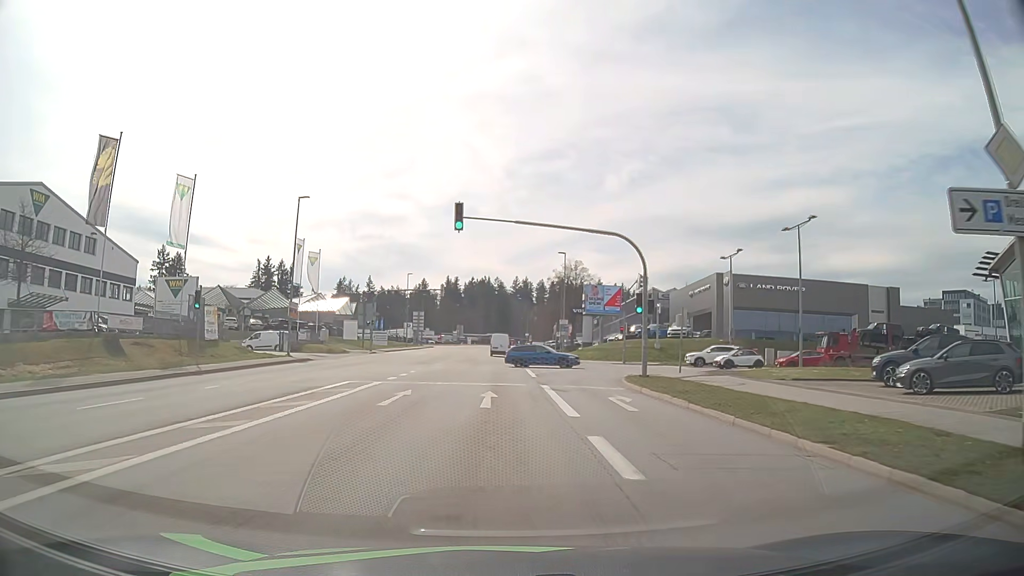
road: tertiary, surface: asphalt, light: Day
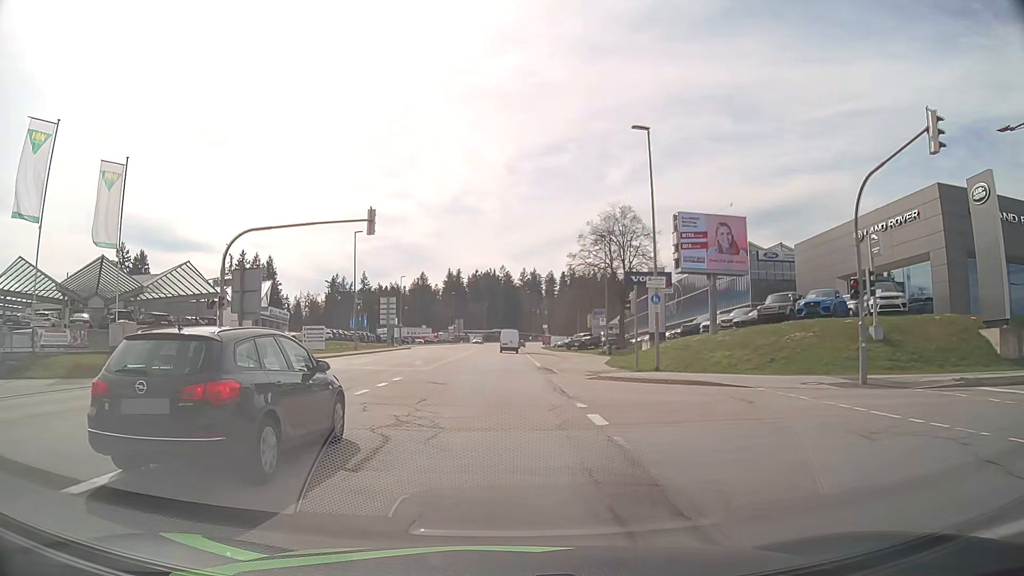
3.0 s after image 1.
(-0.4, +37.2) m; -1°
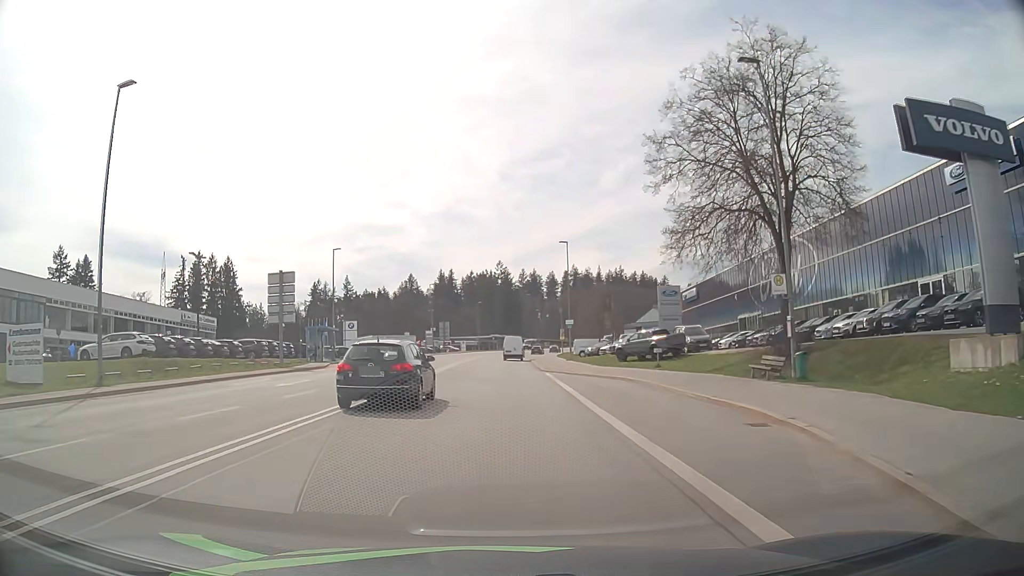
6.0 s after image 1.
(-0.1, +38.7) m; 0°
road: secondary
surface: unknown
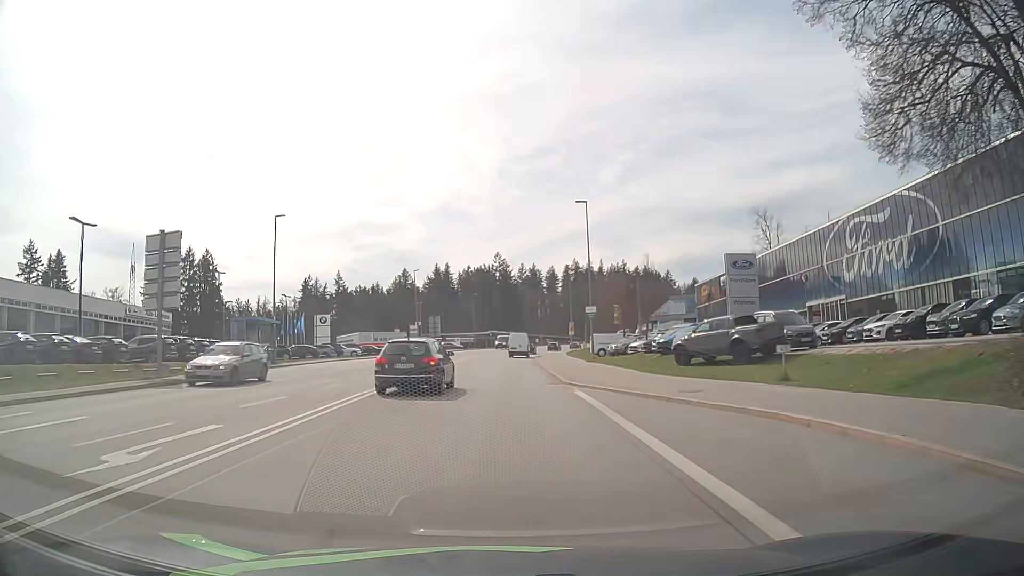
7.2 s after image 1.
(0.0, +15.8) m; 0°
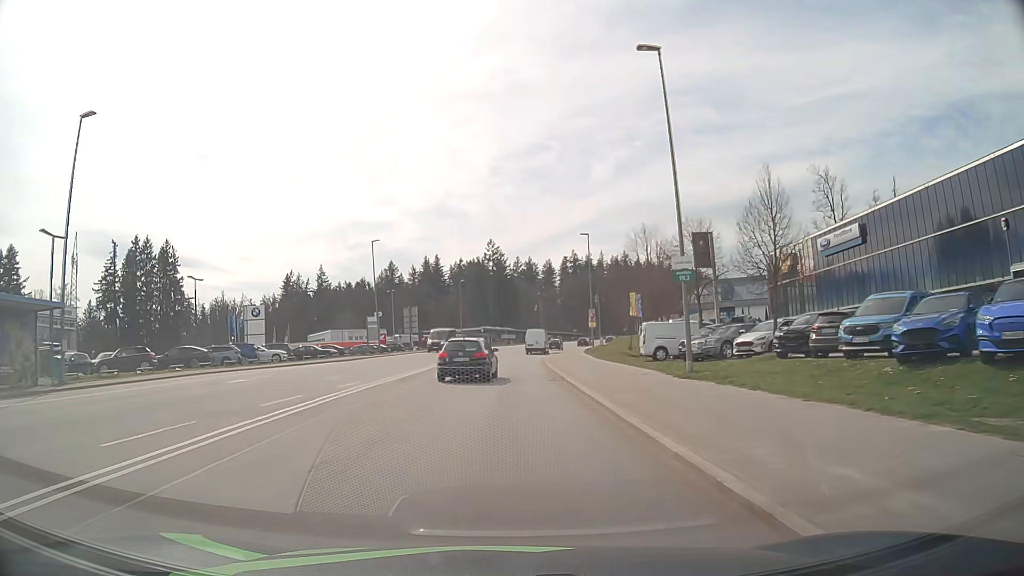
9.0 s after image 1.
(0.0, +23.7) m; 0°
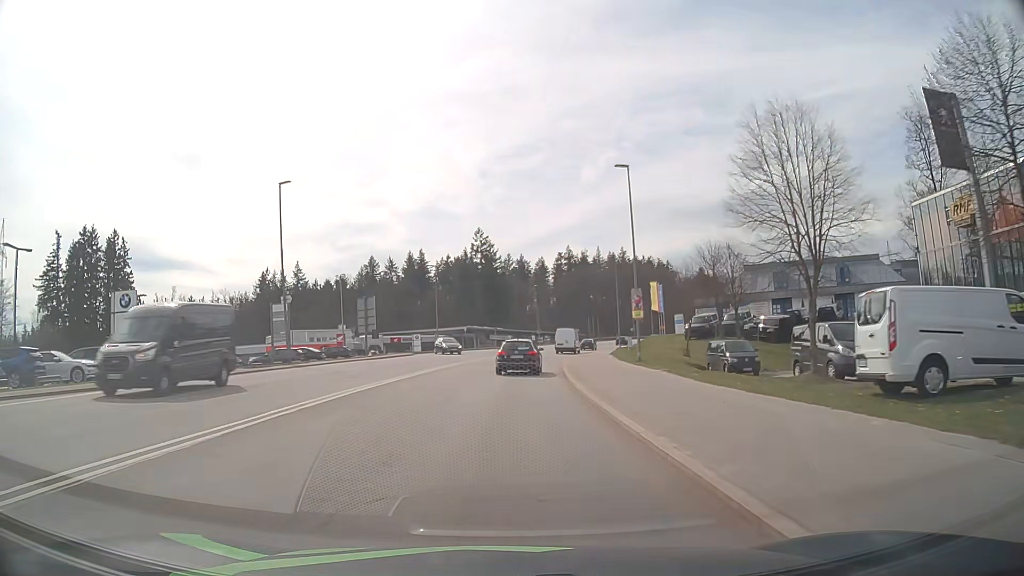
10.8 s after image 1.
(+0.1, +23.9) m; 0°
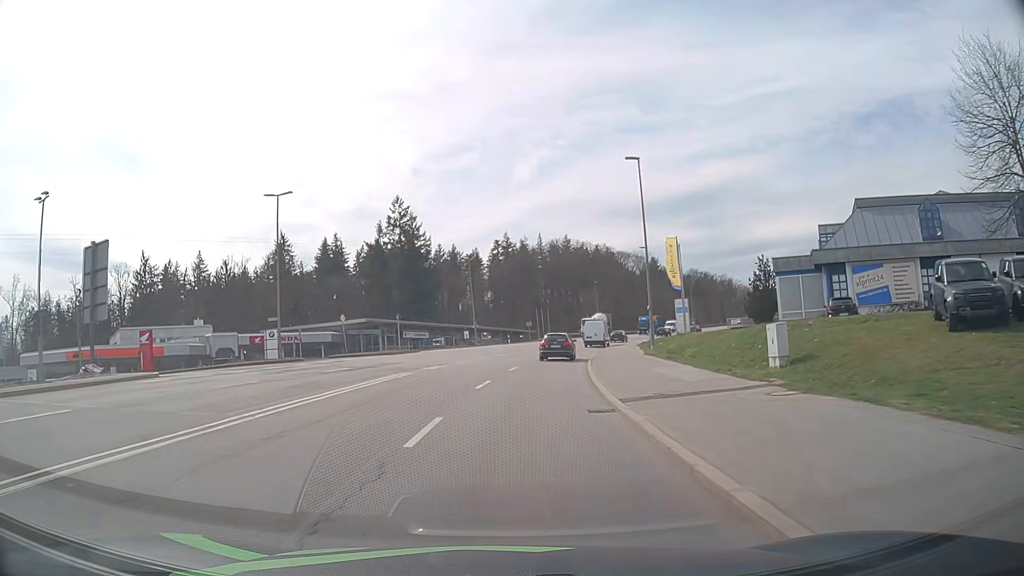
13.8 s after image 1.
(+1.5, +40.1) m; +6°
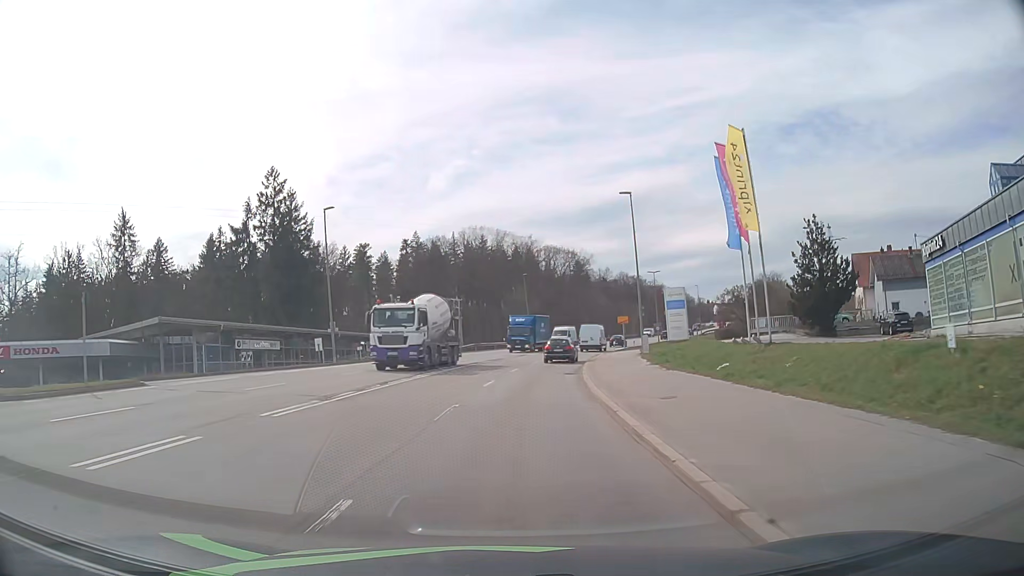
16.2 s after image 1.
(+2.0, +32.3) m; +7°
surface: asphalt
(0, +10) (+1, +20) (+1, +30) (+3, +40) (+5, +50) (+7, +59) (+9, +69) (+12, +79) (+15, +88) (+19, +98) m
